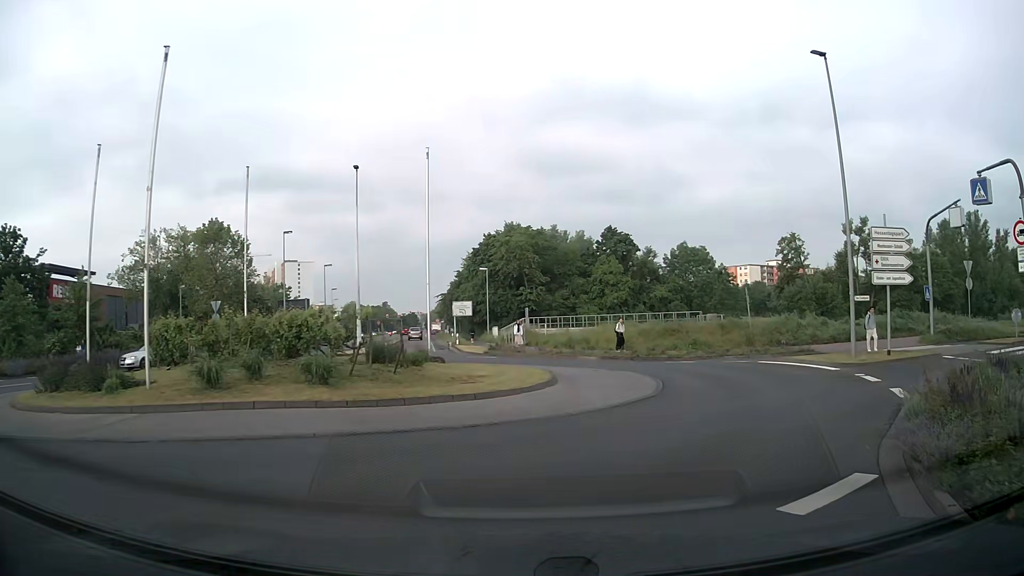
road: secondary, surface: asphalt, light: Day
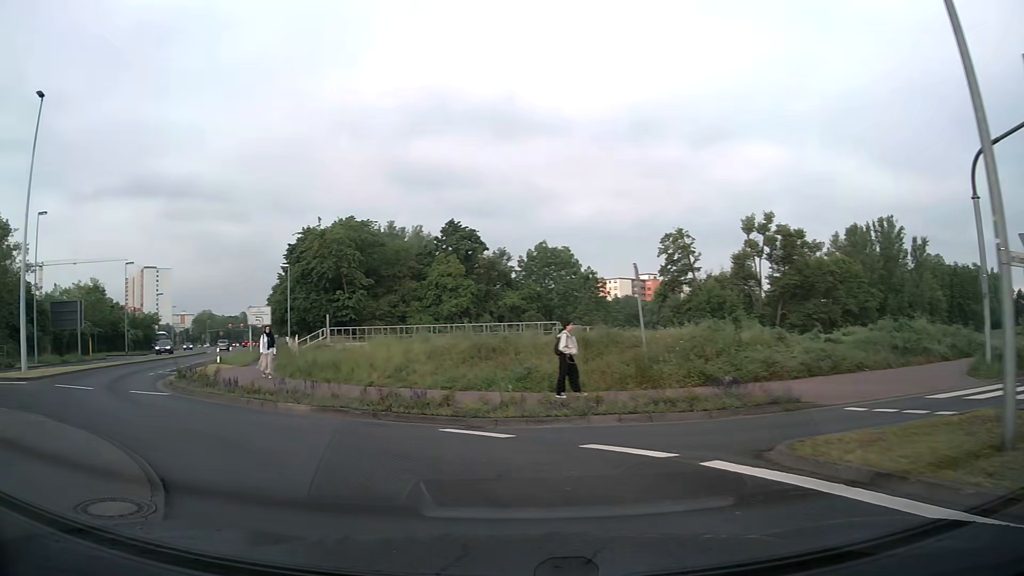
(+4.3, +15.4) m; +10°
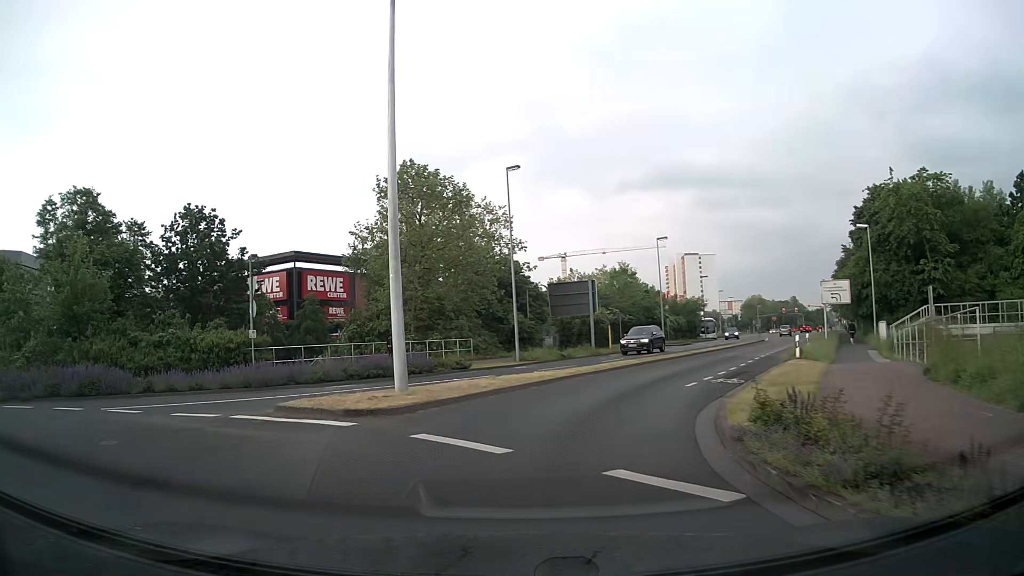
(-5.1, +11.8) m; -47°
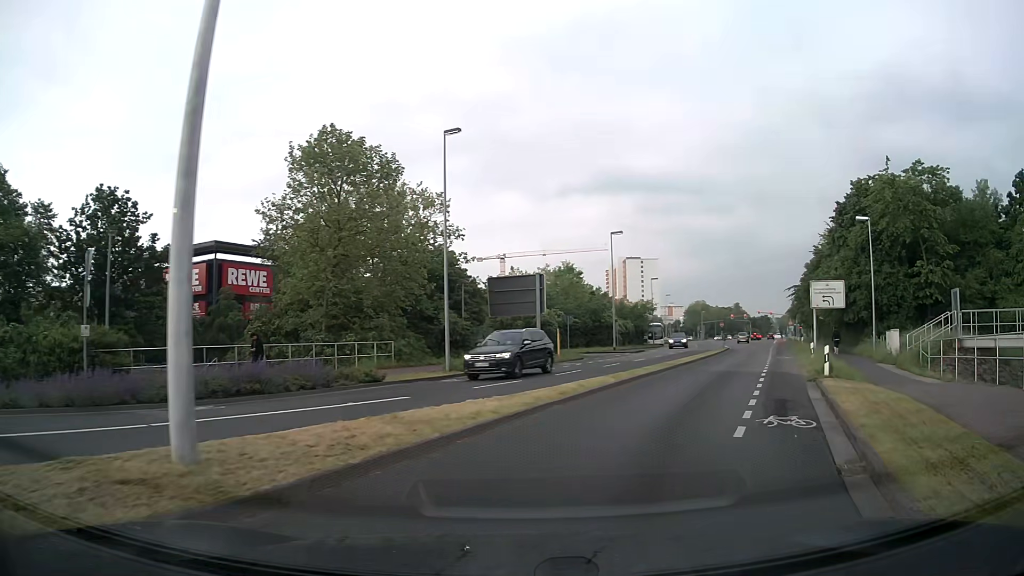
(+0.1, +7.1) m; +7°
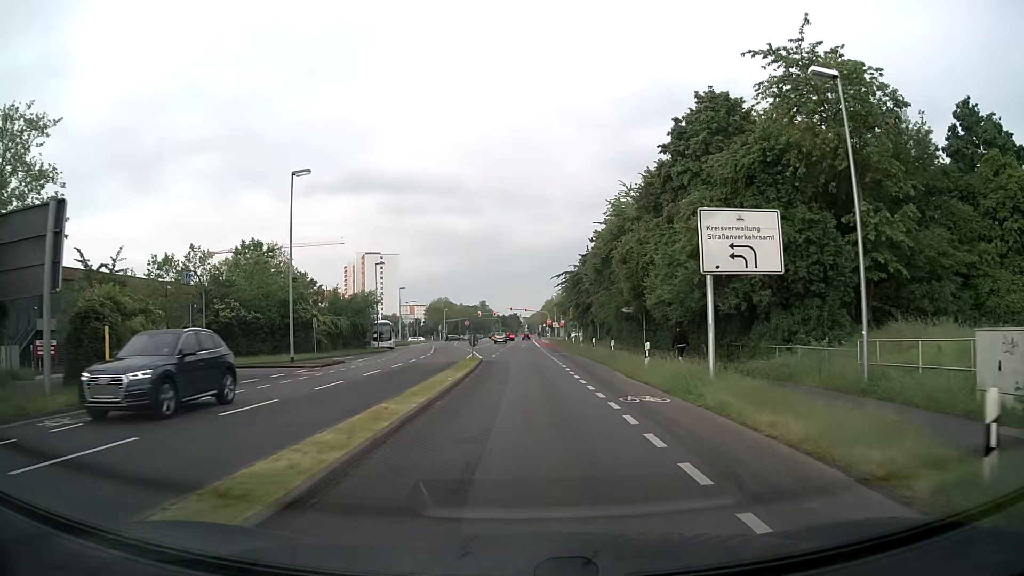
(+5.9, +23.0) m; +21°
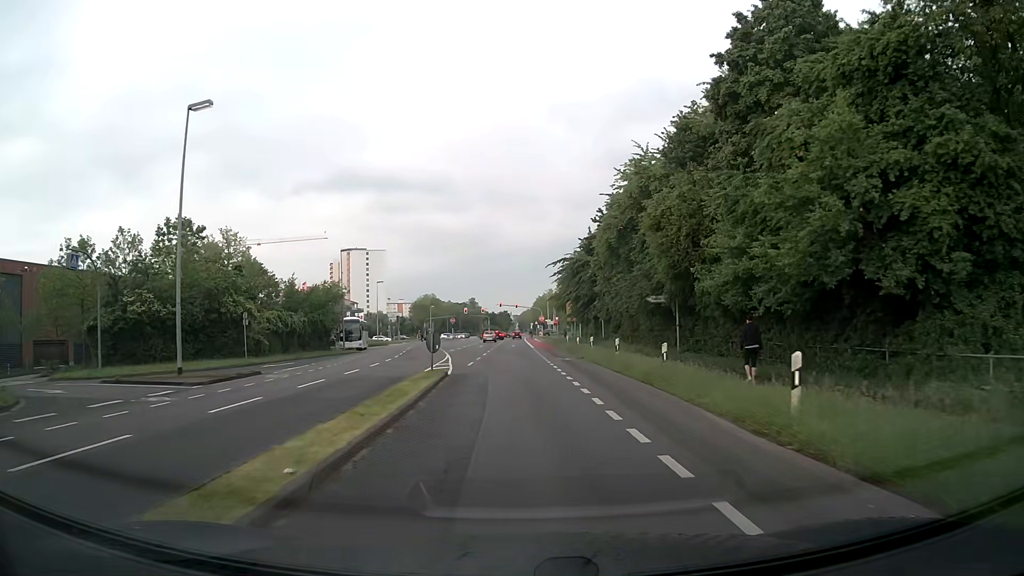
(+0.1, +12.1) m; +1°
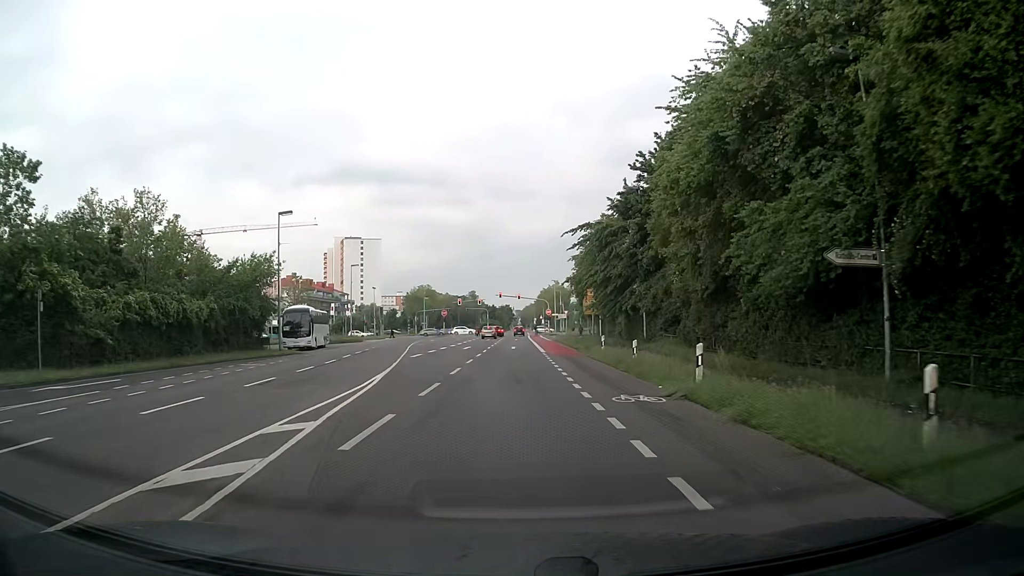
(0.0, +19.5) m; 0°
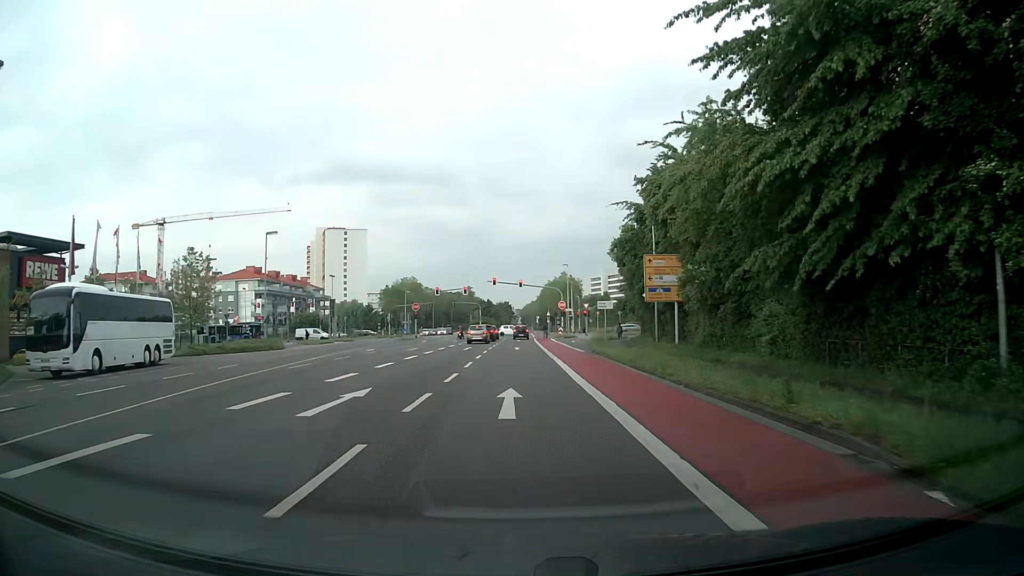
(-0.1, +32.9) m; 0°
